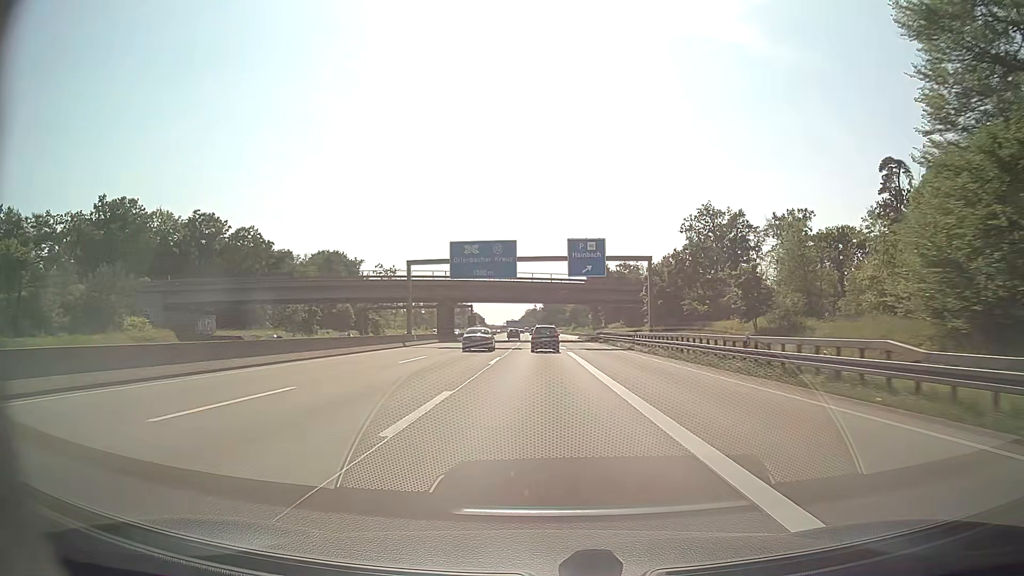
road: motorway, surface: asphalt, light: Day
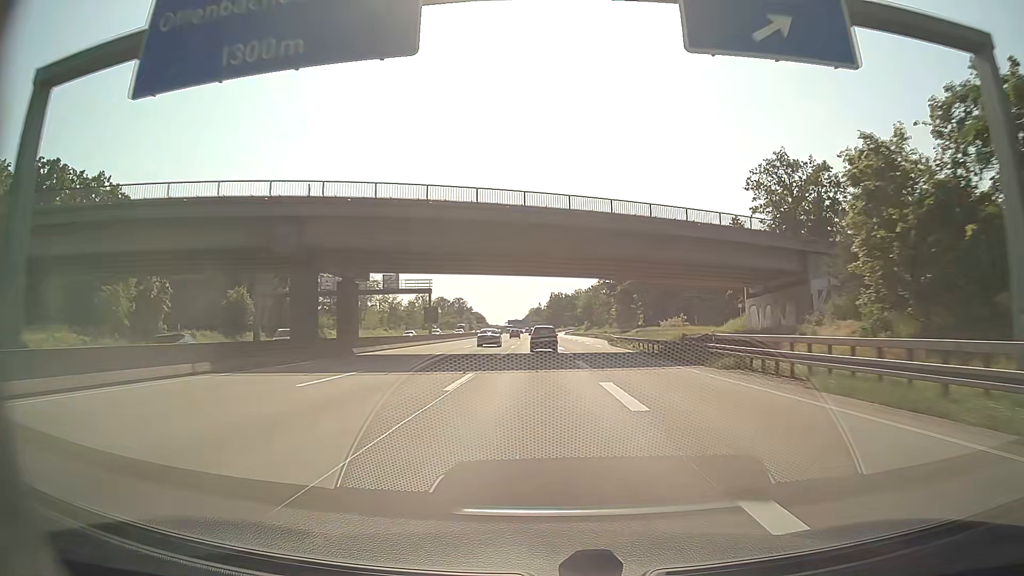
(-0.1, +47.9) m; 0°
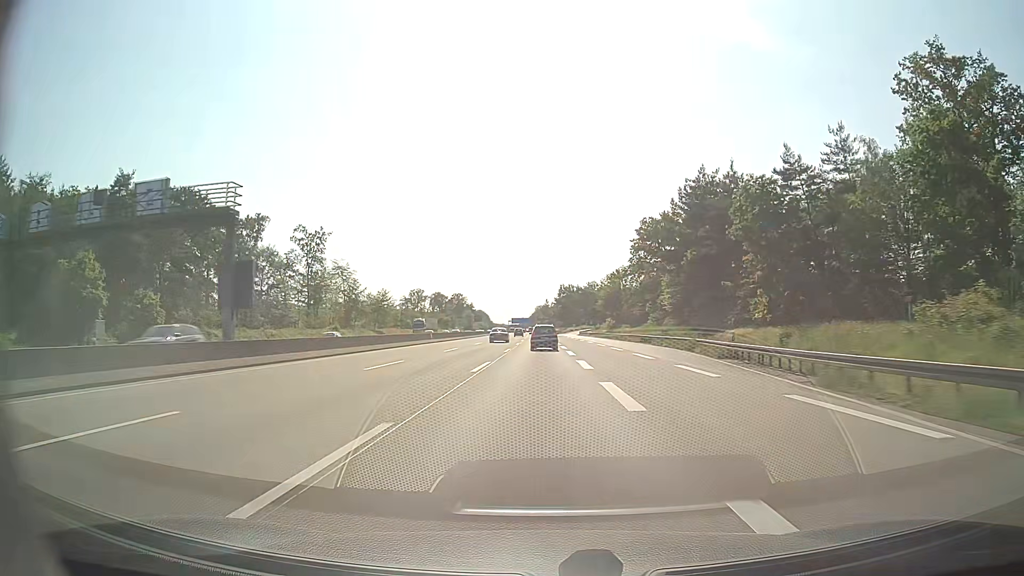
(0.0, +48.3) m; -1°
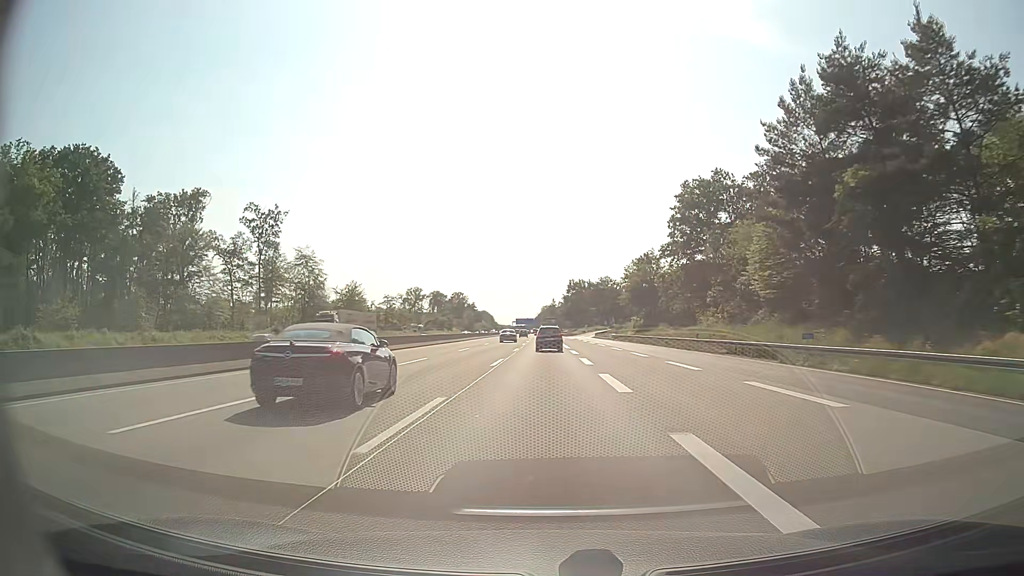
(-0.1, +32.4) m; -1°
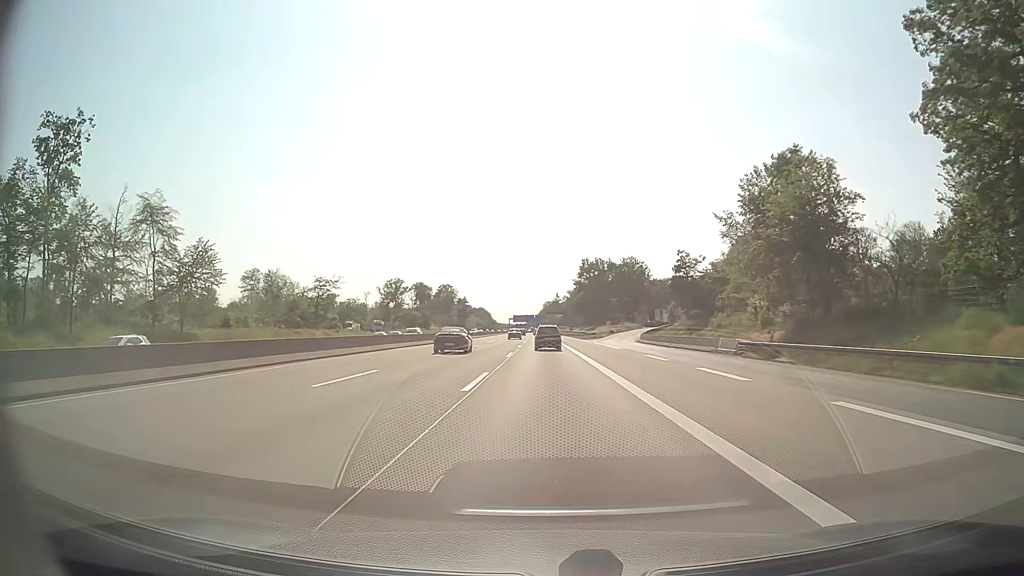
(-0.1, +65.3) m; 0°
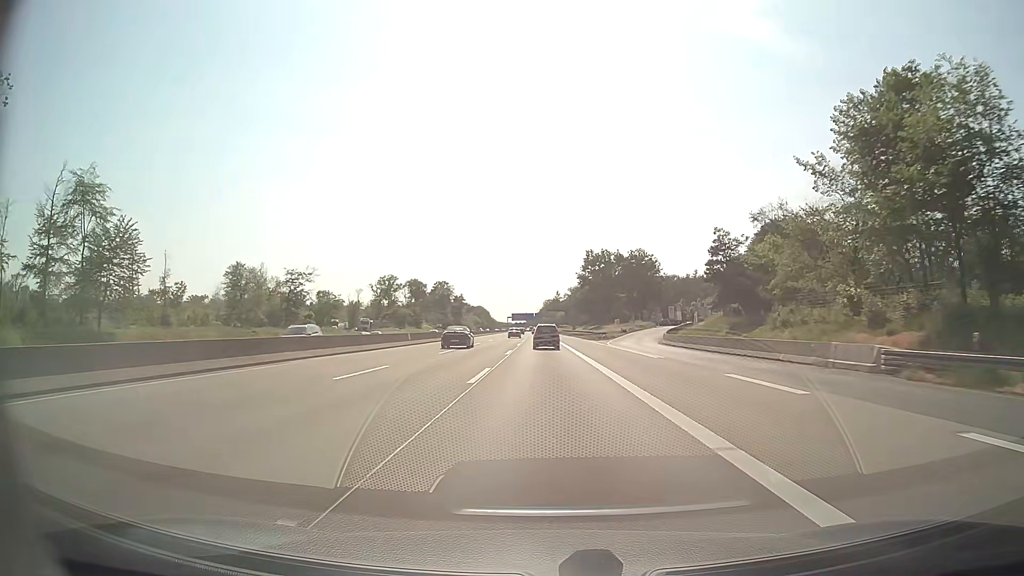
(0.0, +16.4) m; 0°
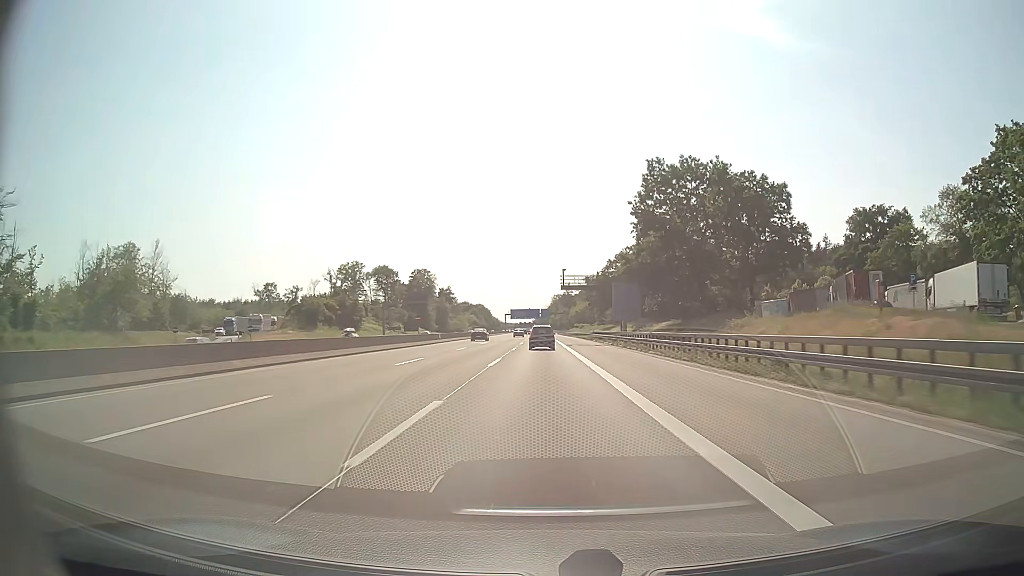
(-0.3, +82.8) m; -1°
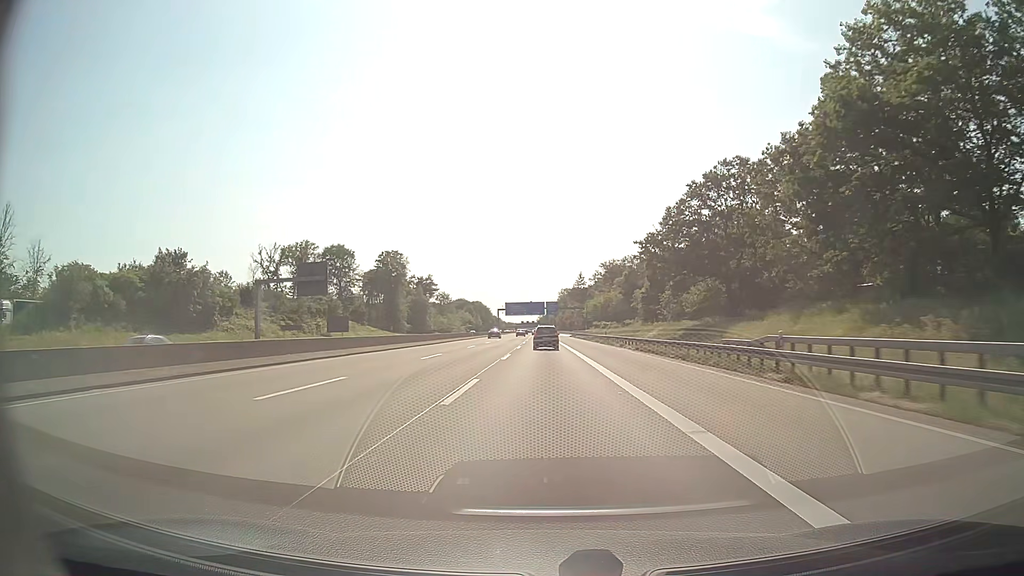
(-0.2, +67.4) m; 0°
(0, +10) (0, +20) (0, +30) (0, +40) (0, +50) (0, +60) (0, +70) (0, +80) (0, +90) (0, +100) m
